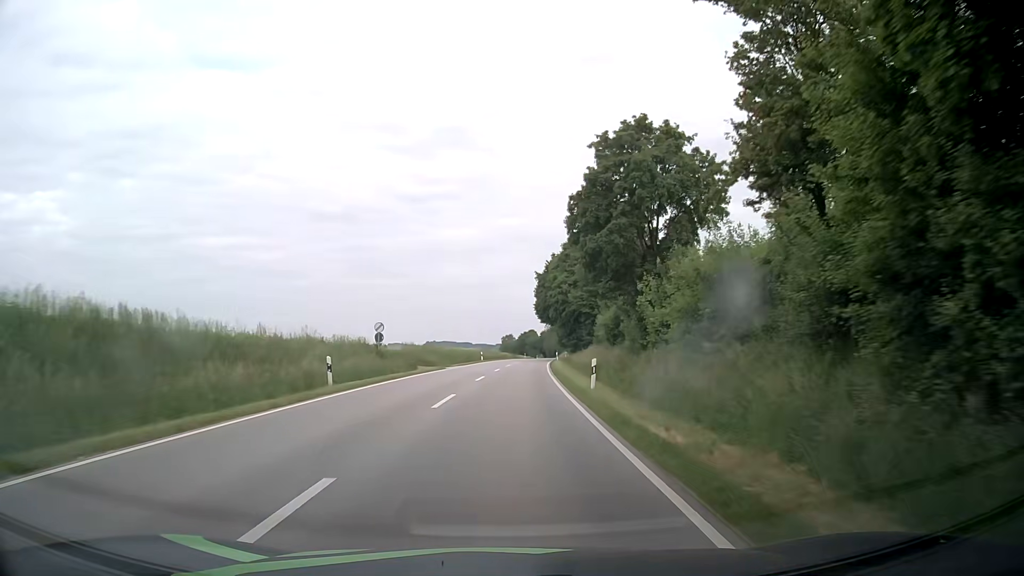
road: secondary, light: Day
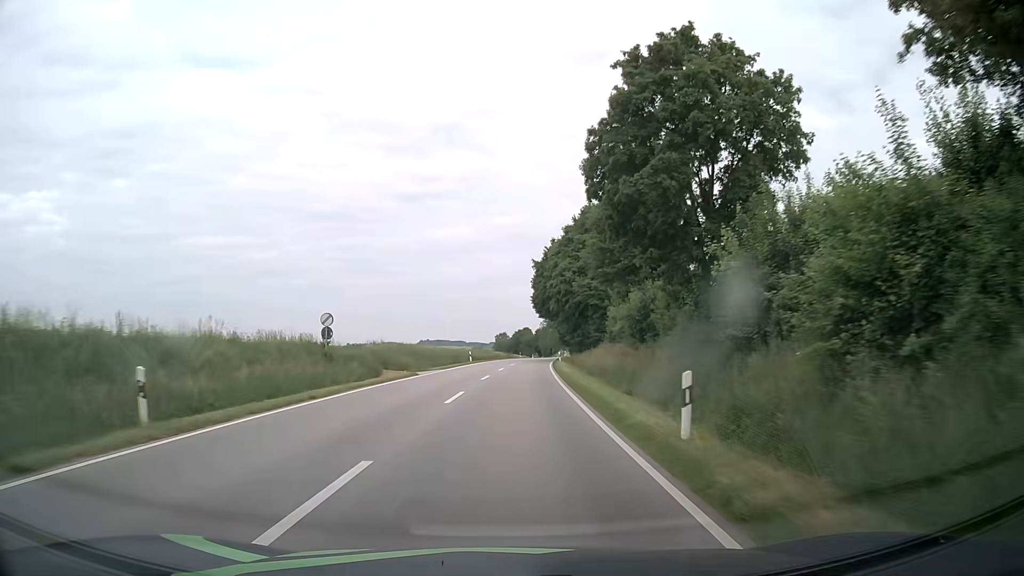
(0.0, +11.0) m; 0°
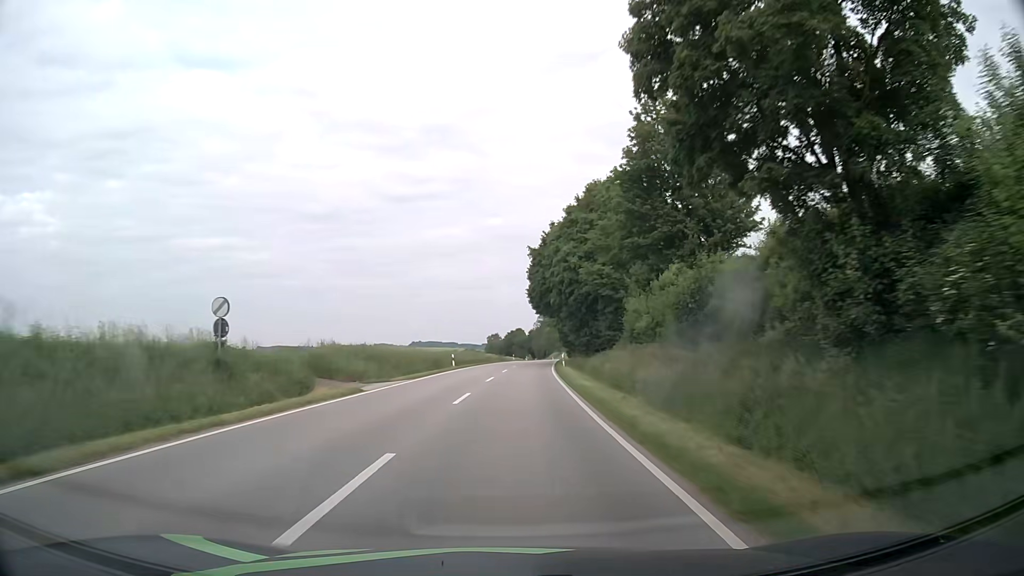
(+0.1, +11.3) m; 0°
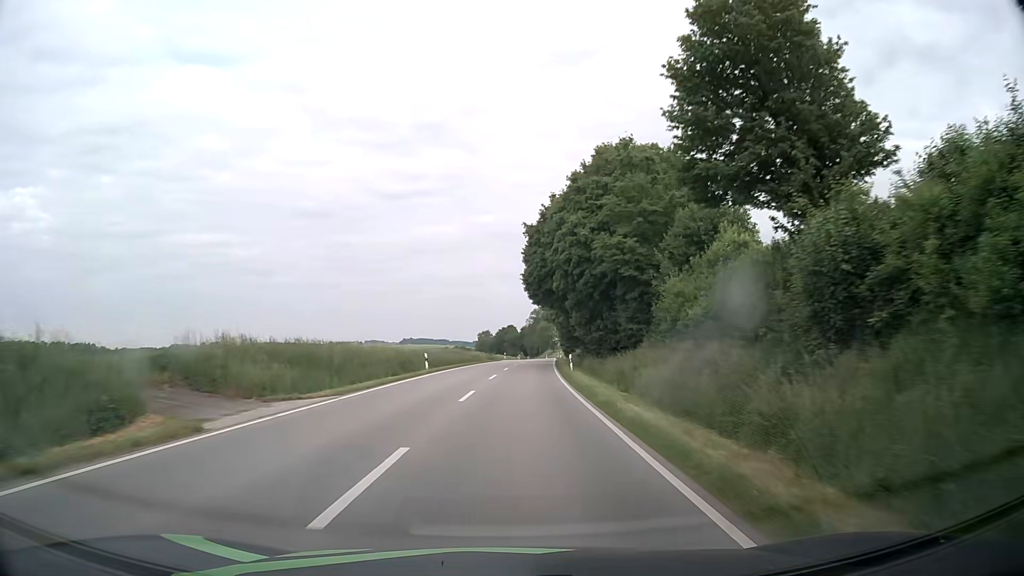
(+0.1, +11.6) m; +1°
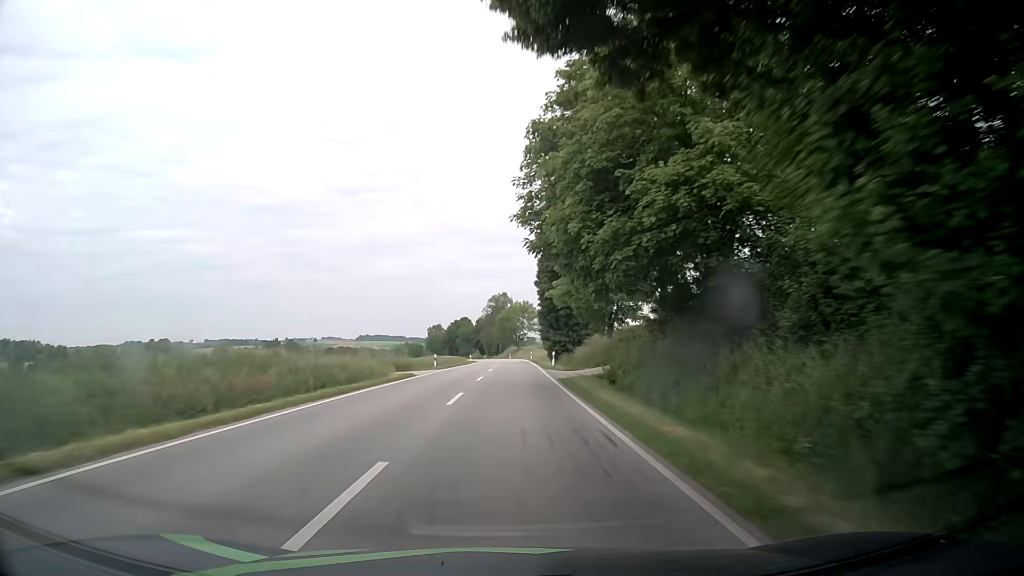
(+1.5, +49.6) m; +3°
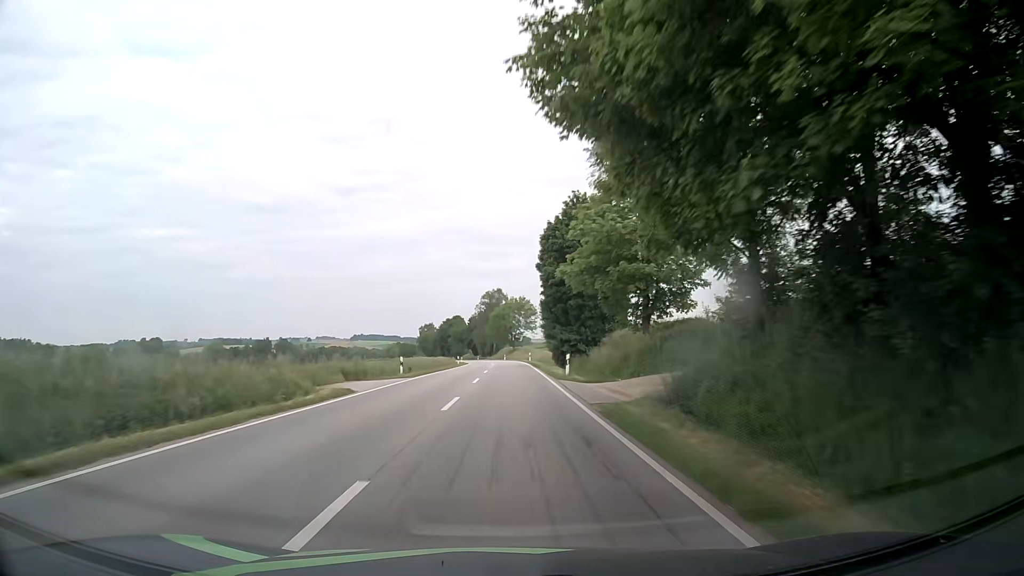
(+0.1, +13.1) m; +1°
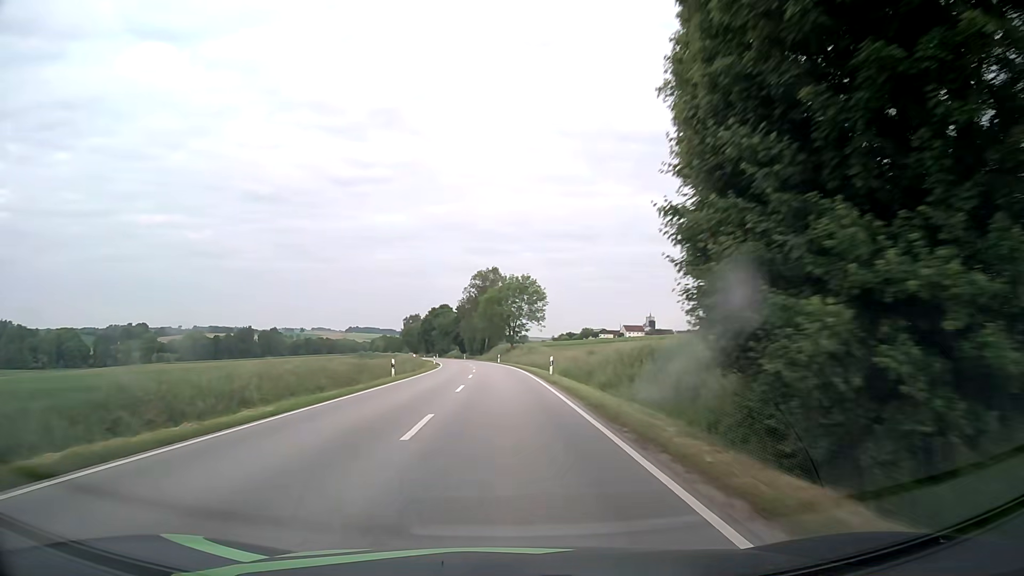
(+0.2, +41.0) m; 0°
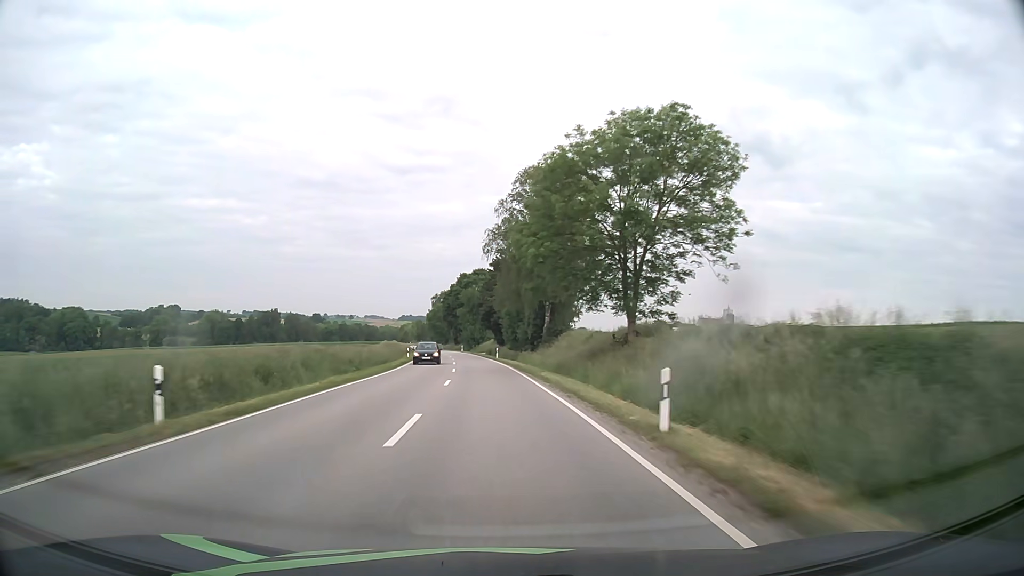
(-2.2, +73.5) m; -4°
(0, +10) (0, +20) (-1, +30) (-2, +40) (-2, +50) (-3, +60) (-4, +70) (-6, +80) (-7, +90) (-8, +100) m
